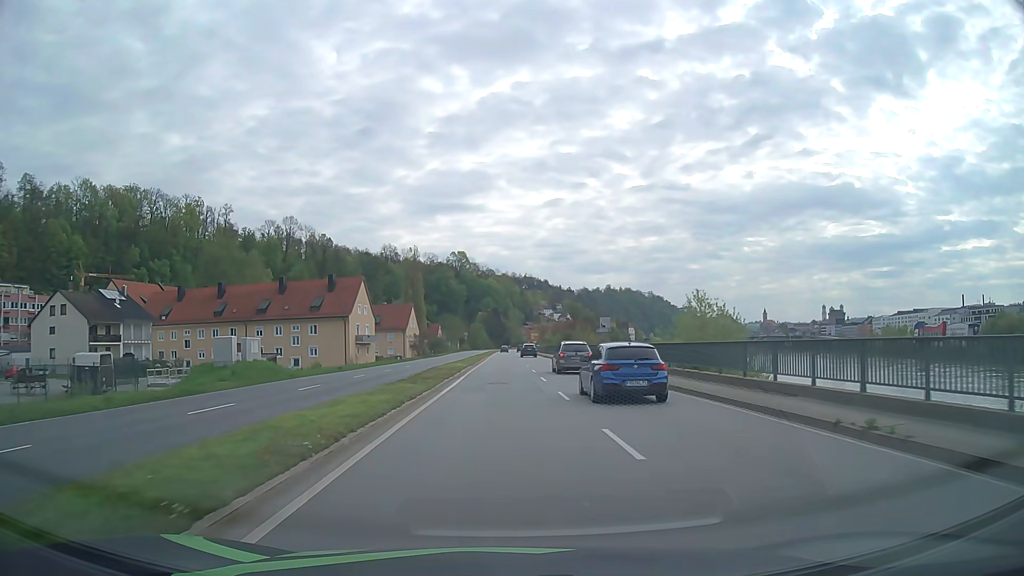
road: primary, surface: asphalt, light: Day
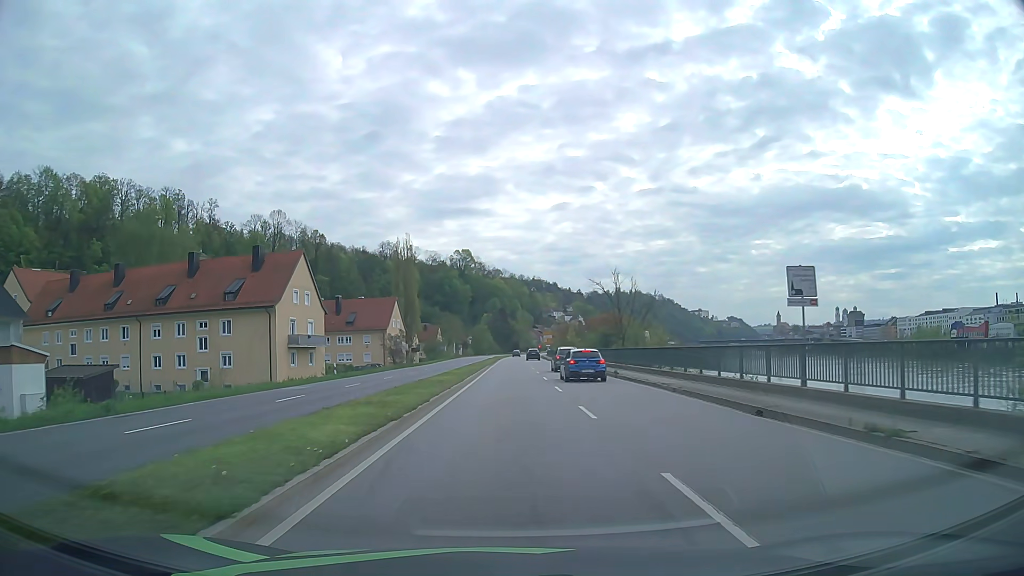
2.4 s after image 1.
(-0.1, +30.6) m; 0°
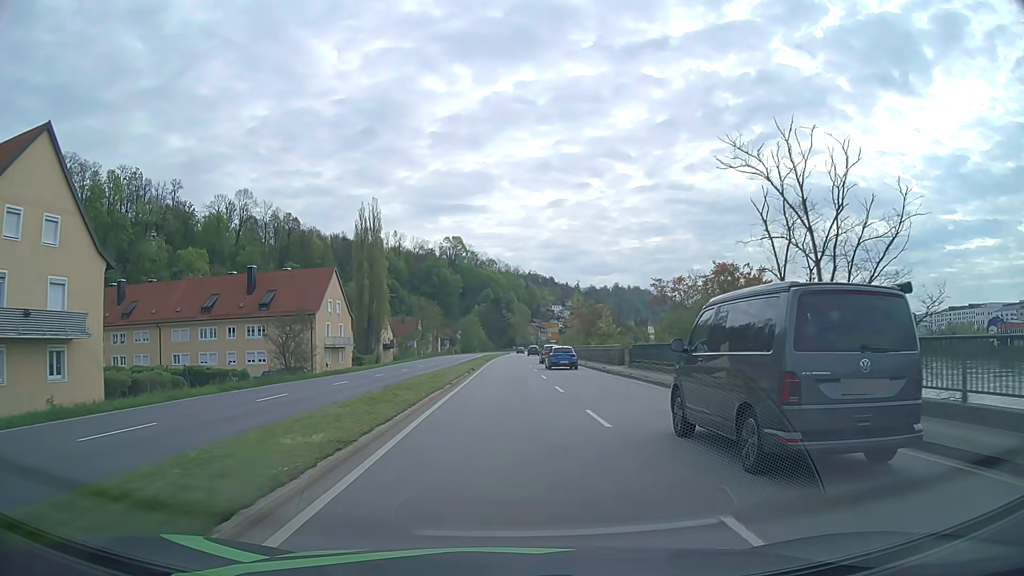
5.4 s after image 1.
(-0.1, +38.2) m; 0°
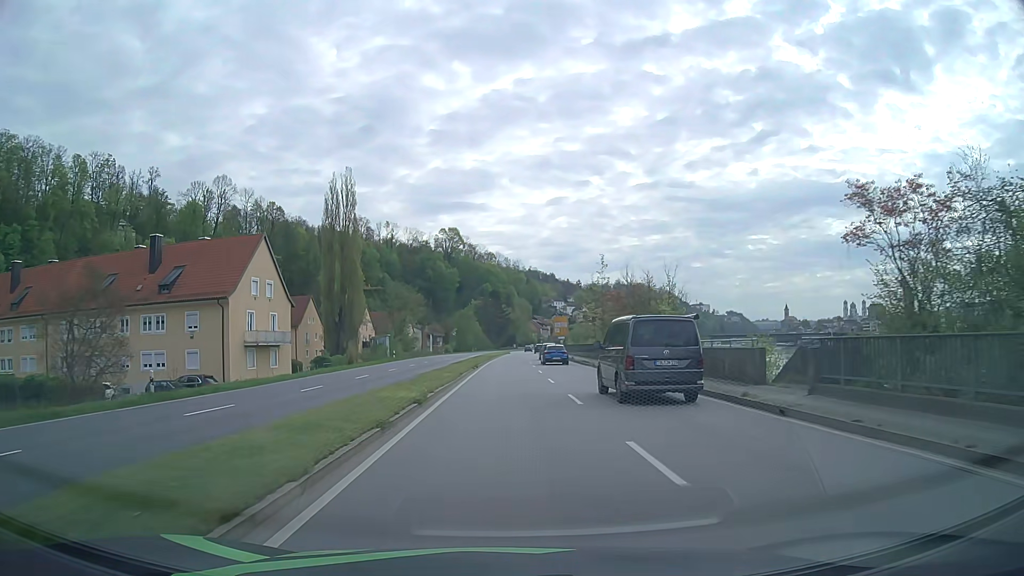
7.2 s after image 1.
(0.0, +23.0) m; 0°
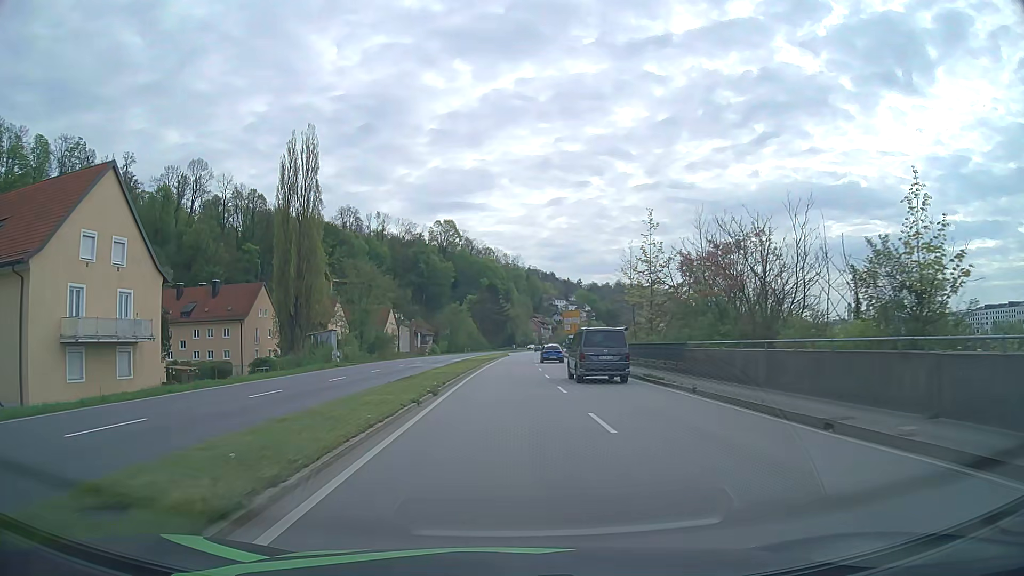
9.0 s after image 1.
(+0.1, +23.0) m; 0°
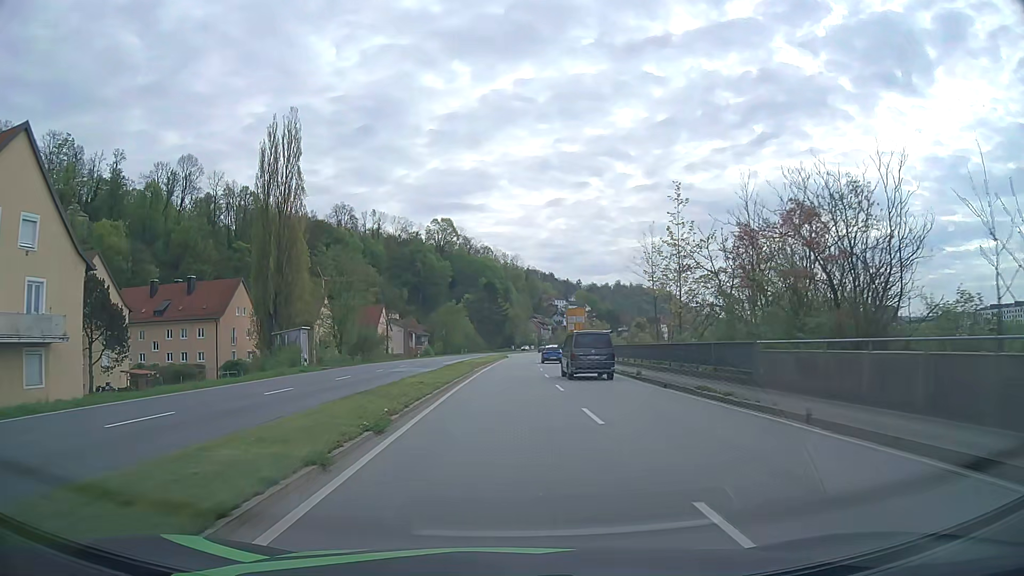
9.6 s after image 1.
(0.0, +7.7) m; 0°
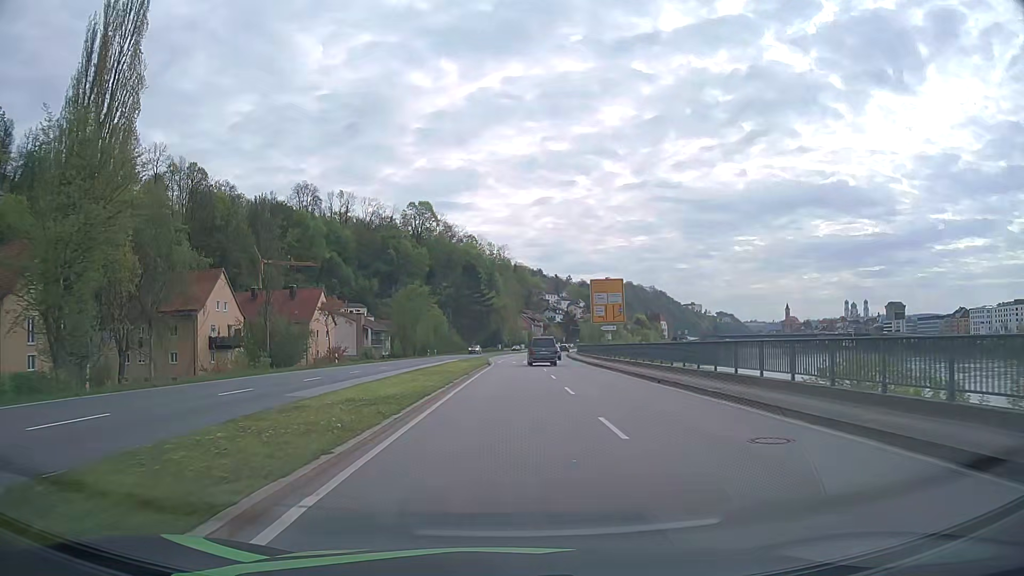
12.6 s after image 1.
(+0.3, +38.3) m; +1°
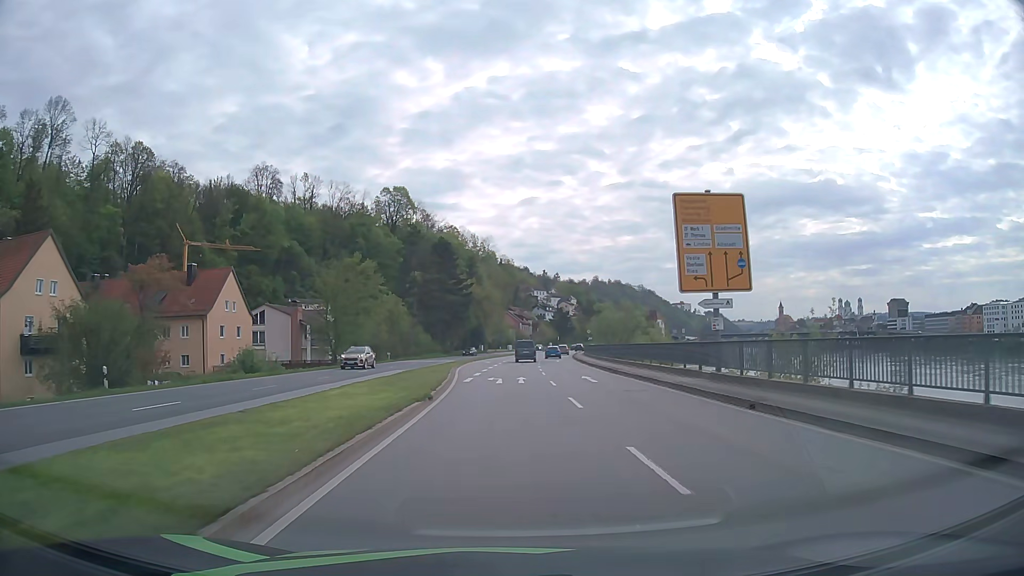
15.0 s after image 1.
(+0.3, +30.6) m; +1°
(0, +10) (0, +20) (0, +30) (0, +40) (+1, +50) (+1, +60) (+2, +70) (+2, +80) (+3, +90) (+4, +100) m
